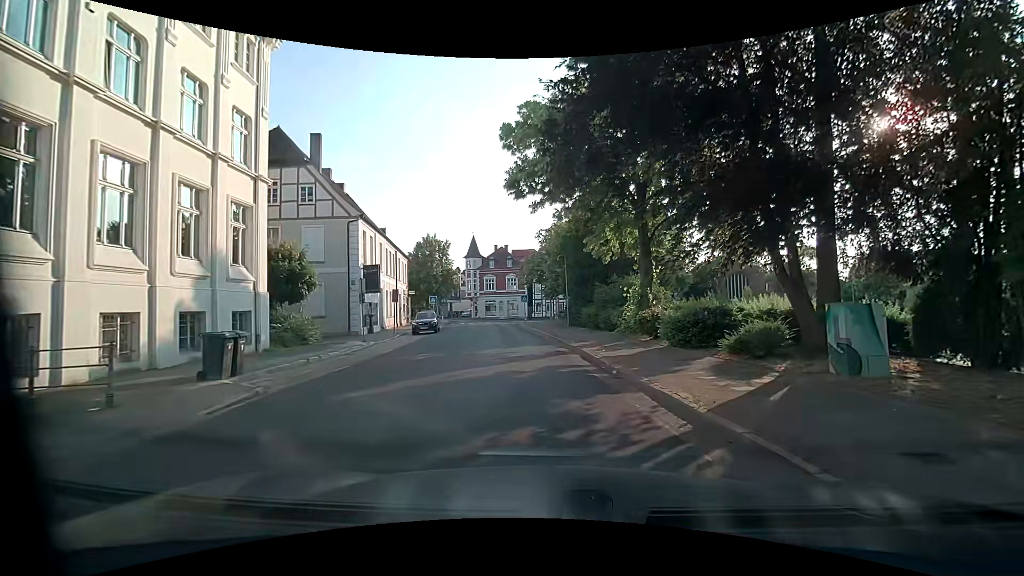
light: Day
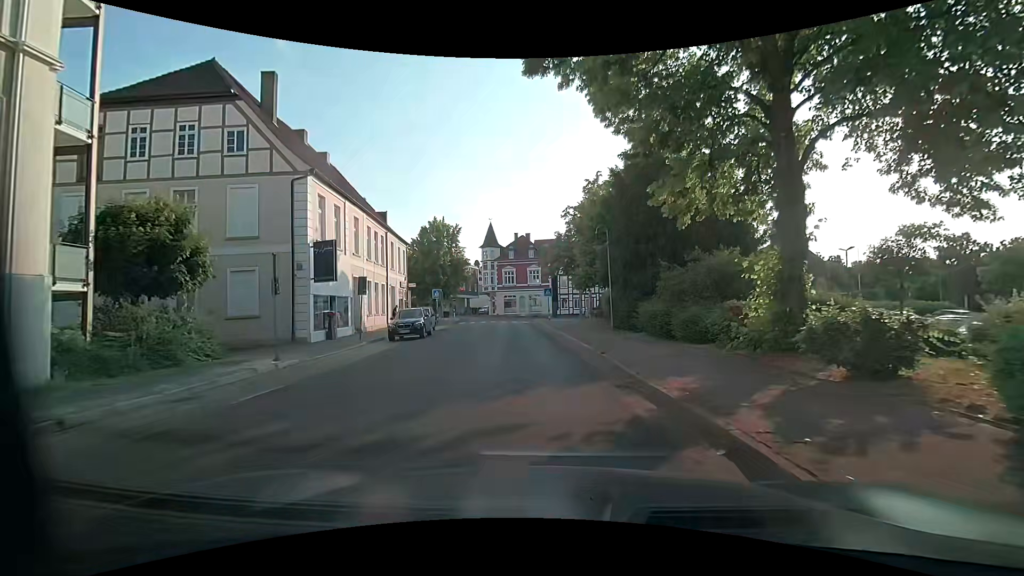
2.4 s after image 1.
(-0.5, +10.5) m; -1°
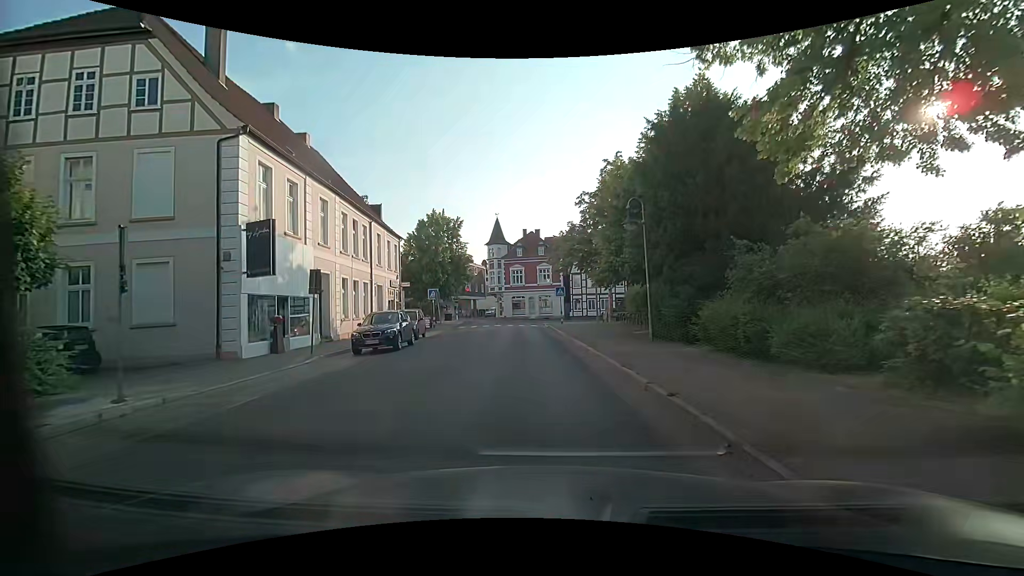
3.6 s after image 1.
(-0.4, +6.0) m; -4°
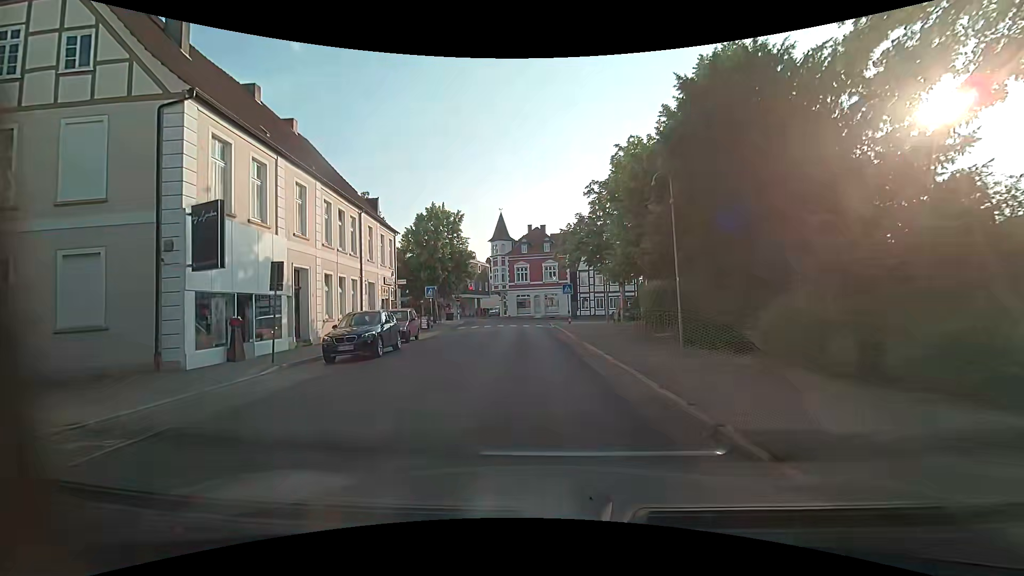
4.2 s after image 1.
(-0.1, +2.9) m; 0°
